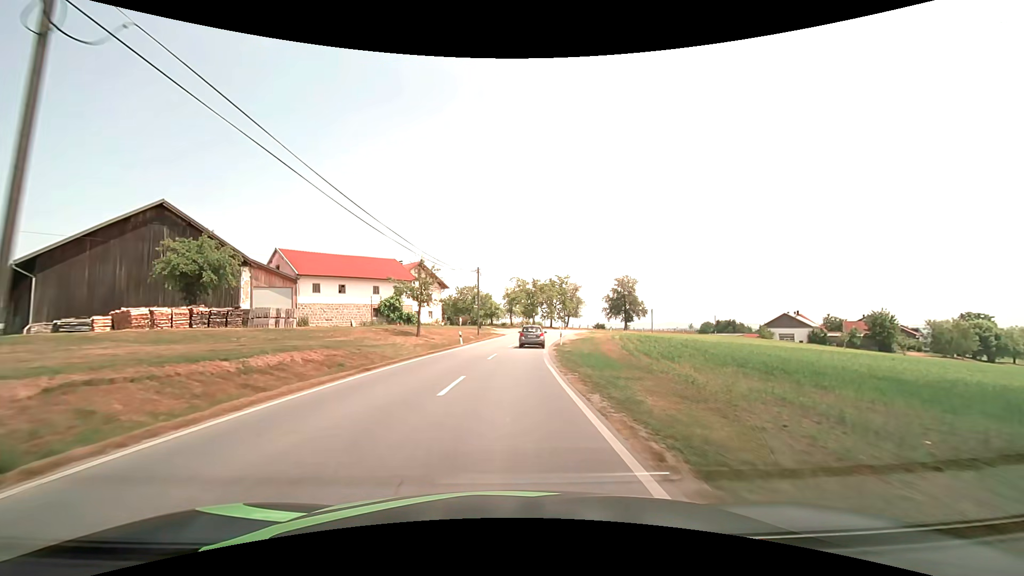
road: tertiary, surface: asphalt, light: Day
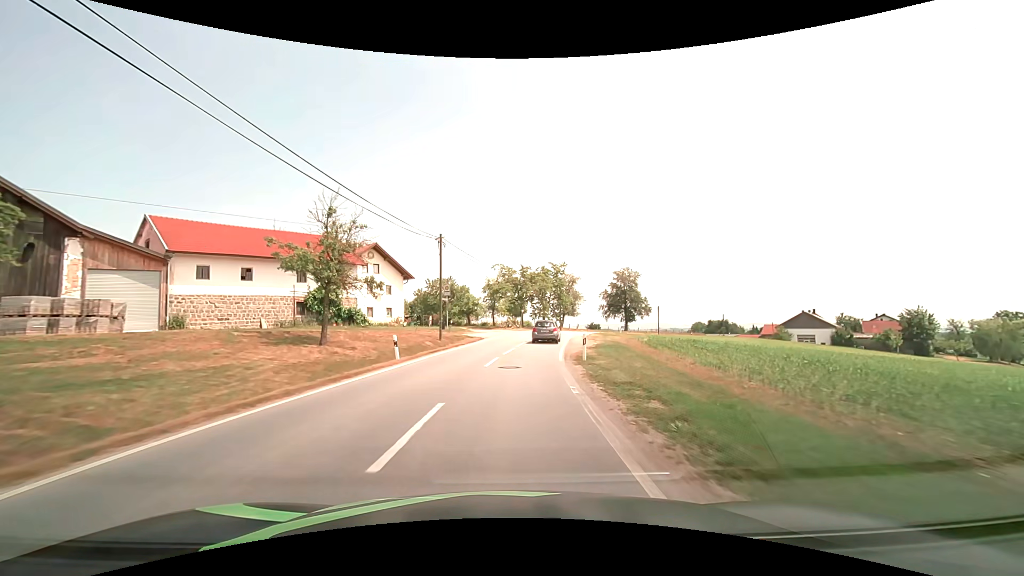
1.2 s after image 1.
(+0.2, +17.3) m; +2°
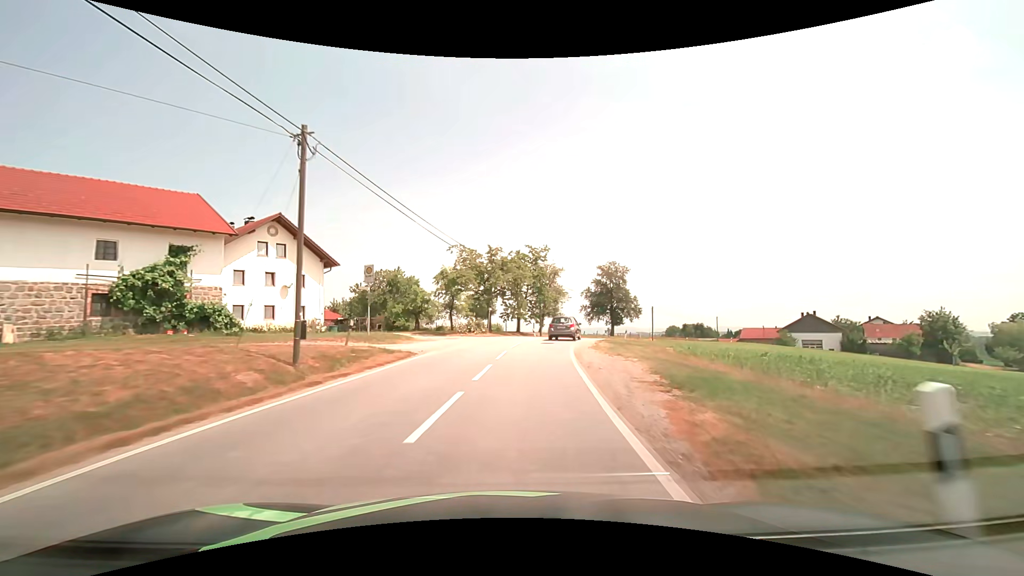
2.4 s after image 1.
(+0.5, +17.1) m; +4°
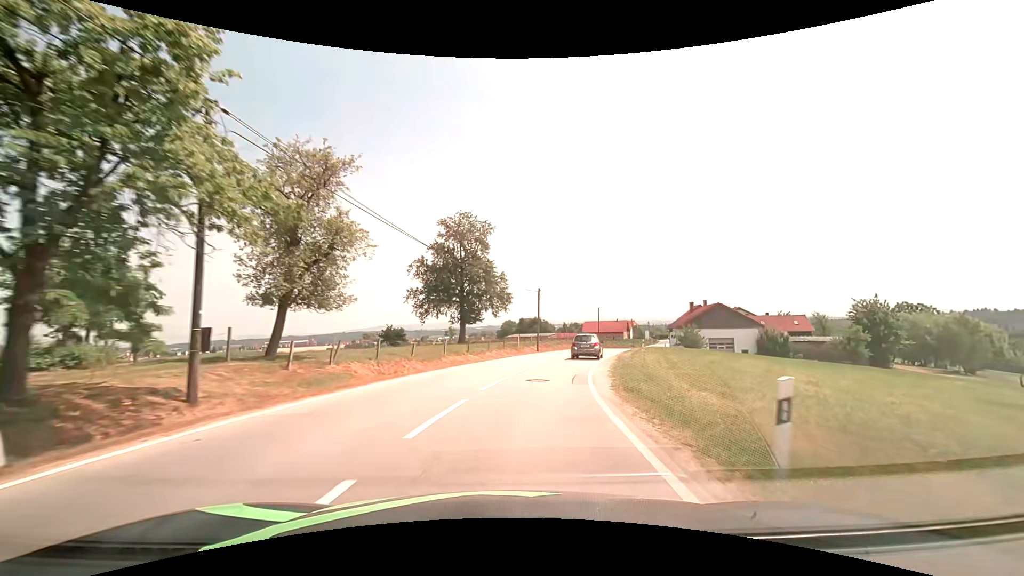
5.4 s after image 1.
(+5.6, +39.9) m; +19°
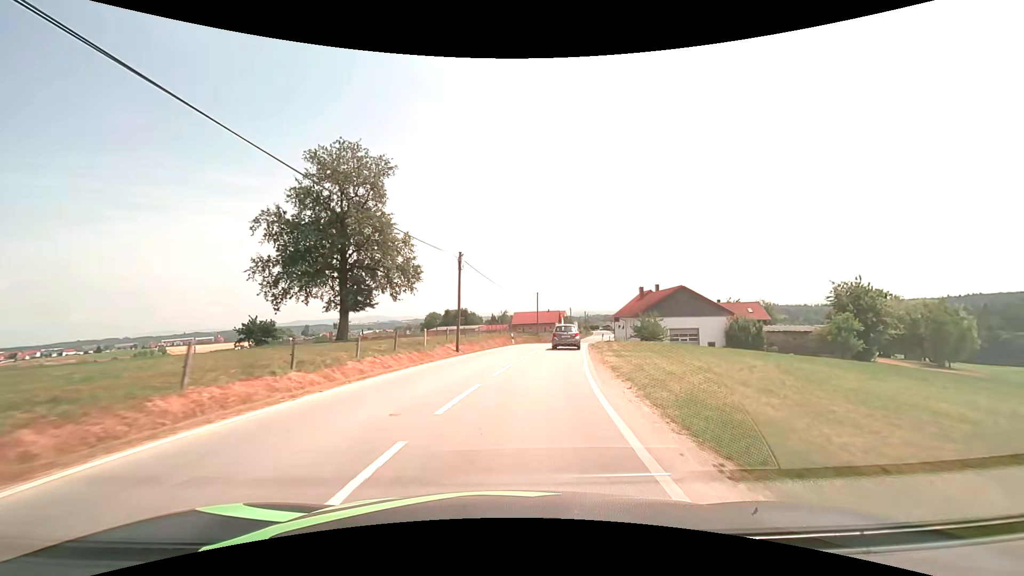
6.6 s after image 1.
(+1.3, +16.6) m; +8°
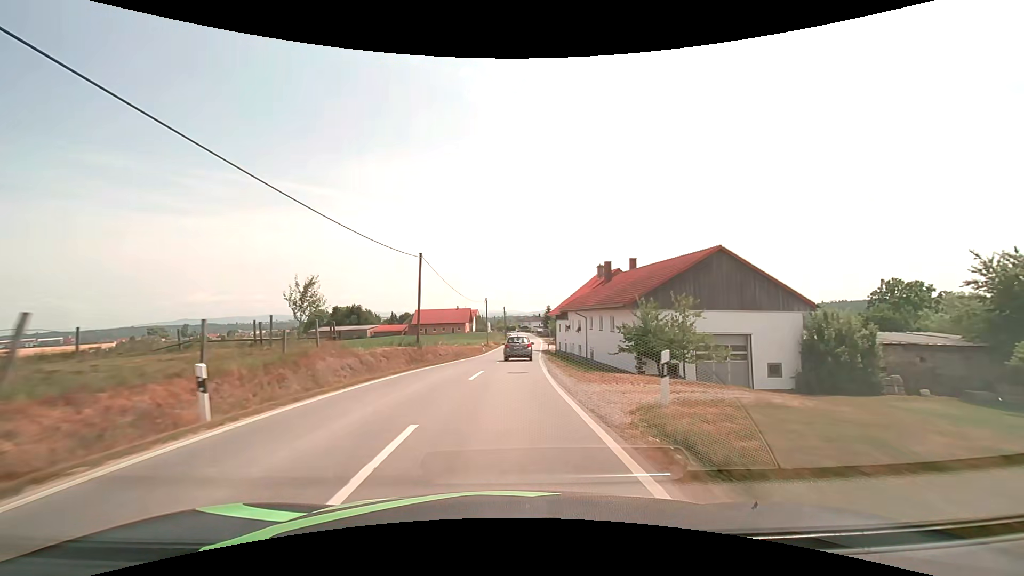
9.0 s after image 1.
(+3.9, +34.3) m; +10°
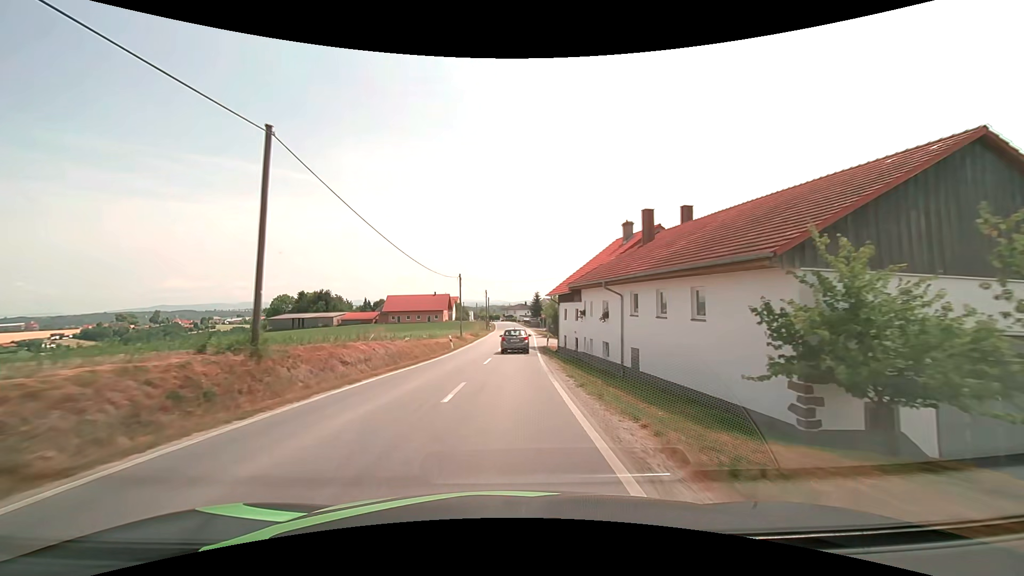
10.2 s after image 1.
(+0.3, +17.7) m; +2°
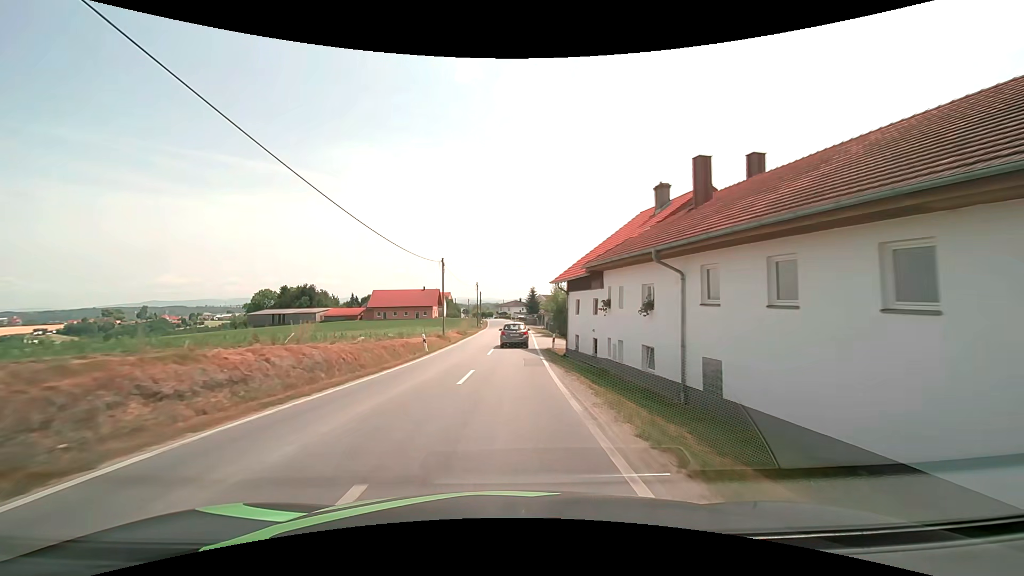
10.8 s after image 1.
(+0.1, +9.0) m; +1°
(0, +10) (0, +20) (+1, +30) (+1, +40) (+1, +50) (+1, +60) (+1, +70) (+1, +80) (+1, +90) (+1, +100) m
